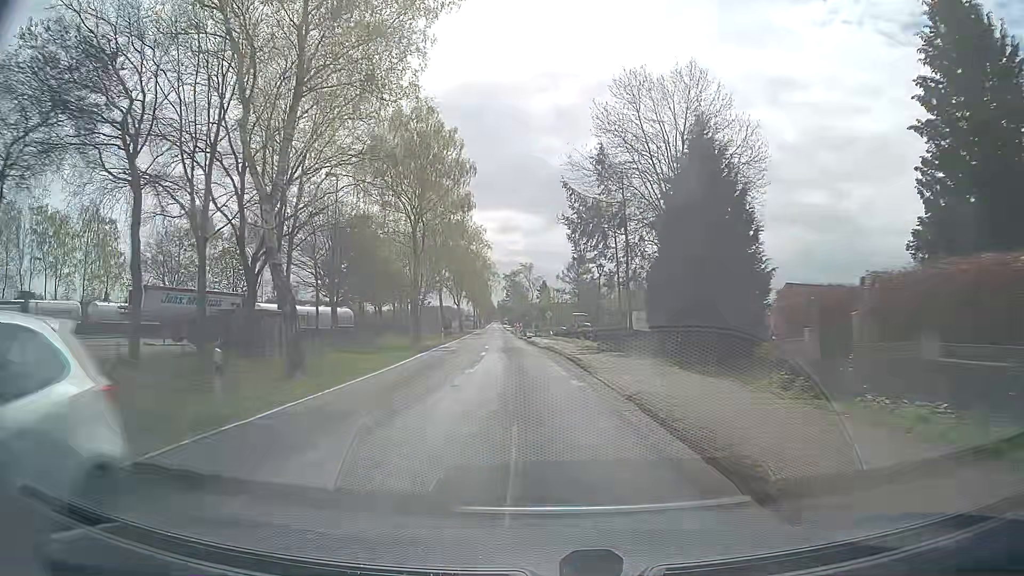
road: secondary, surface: asphalt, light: Day
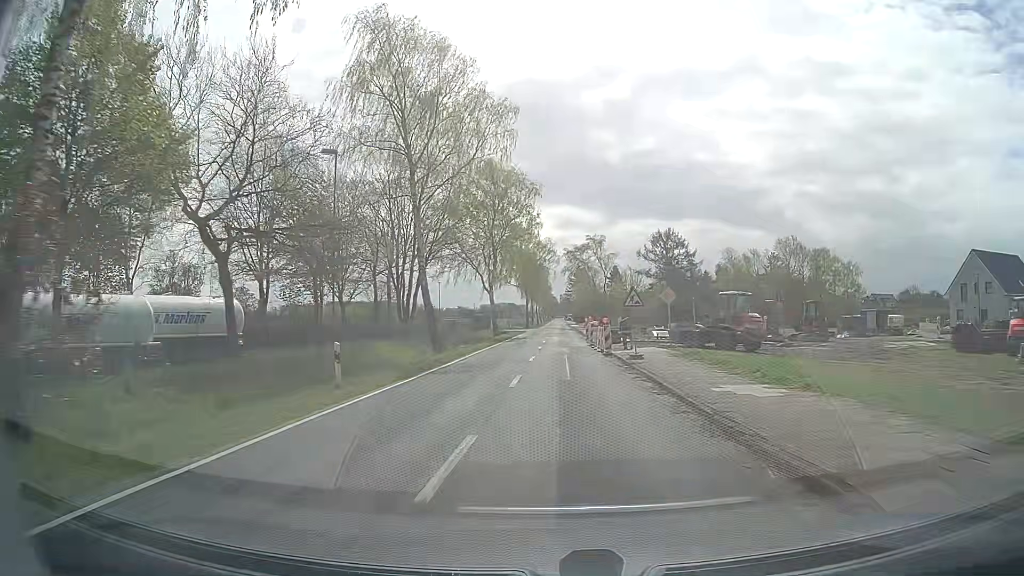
(-1.9, +40.5) m; -5°
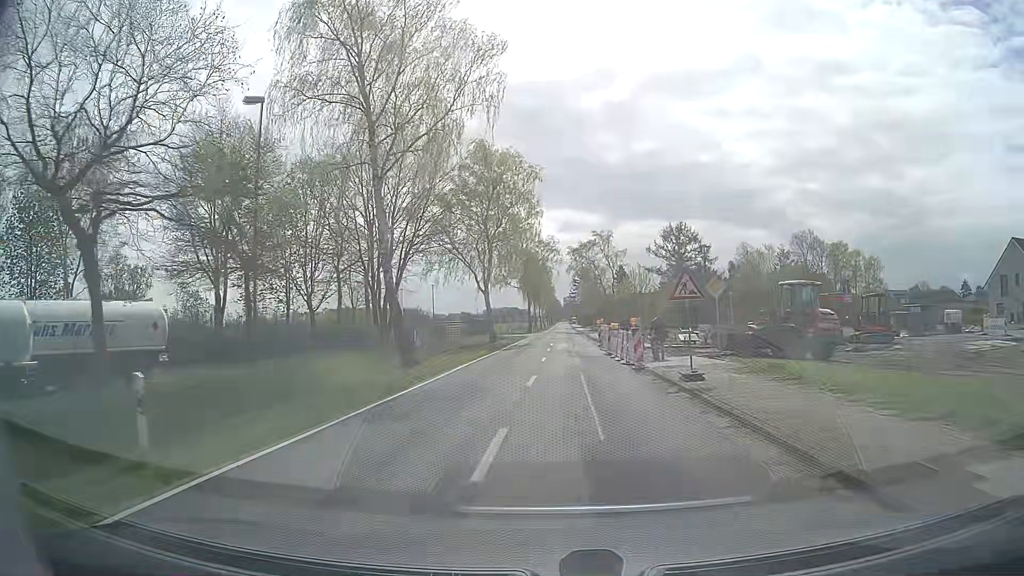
(0.0, +8.1) m; -1°
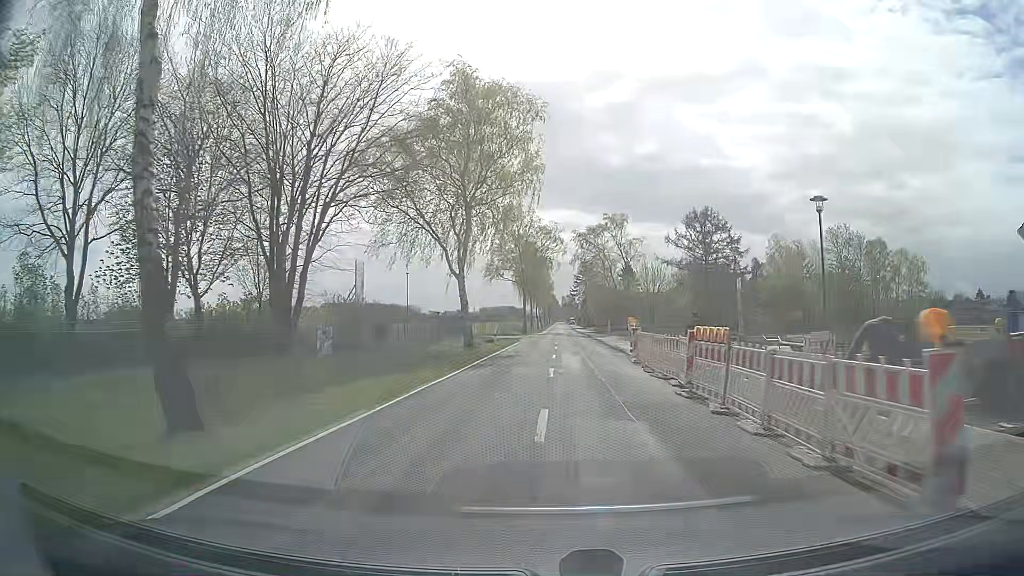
(0.0, +16.2) m; 0°
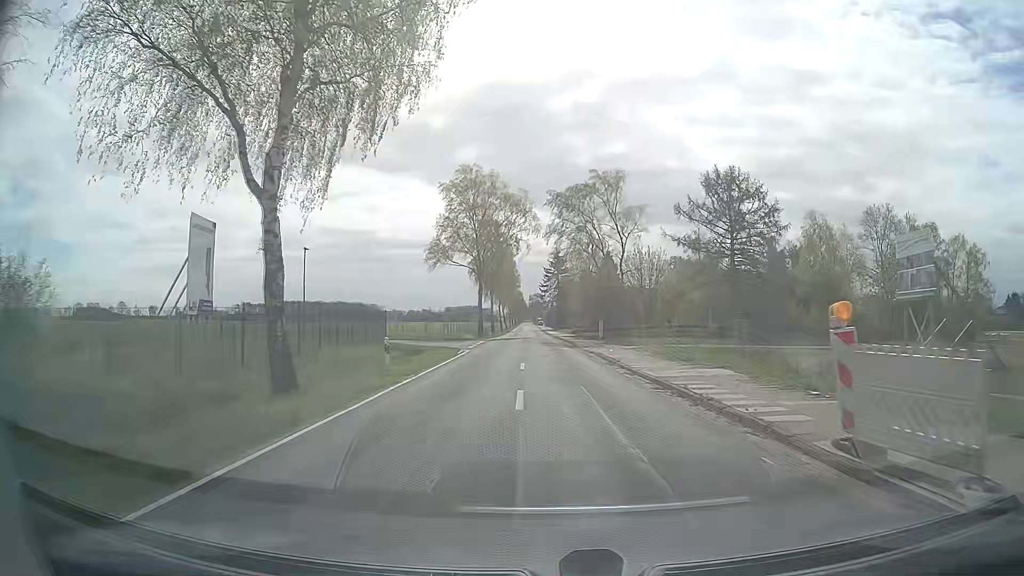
(+0.6, +24.2) m; +4°
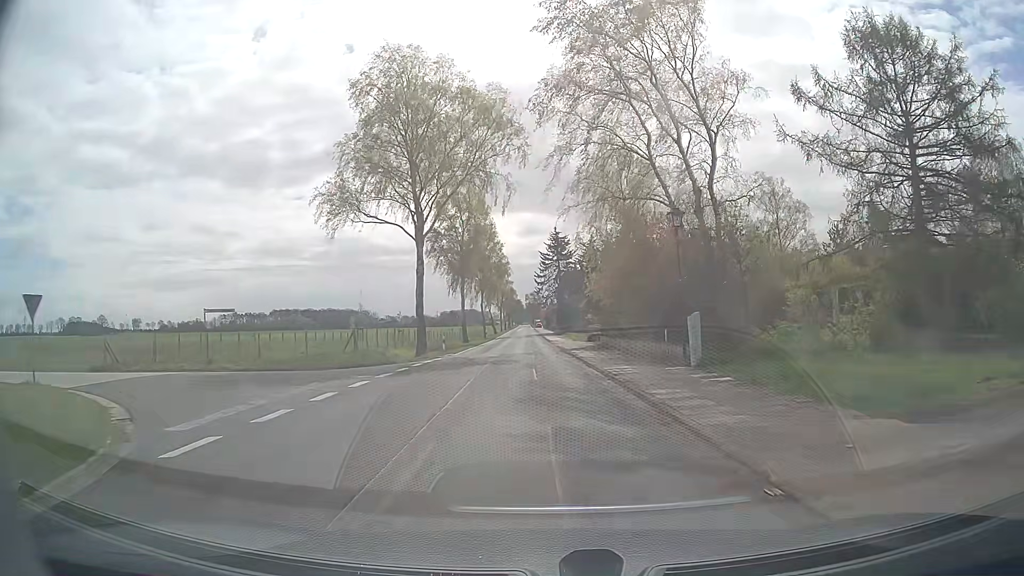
(+0.1, +33.0) m; 0°
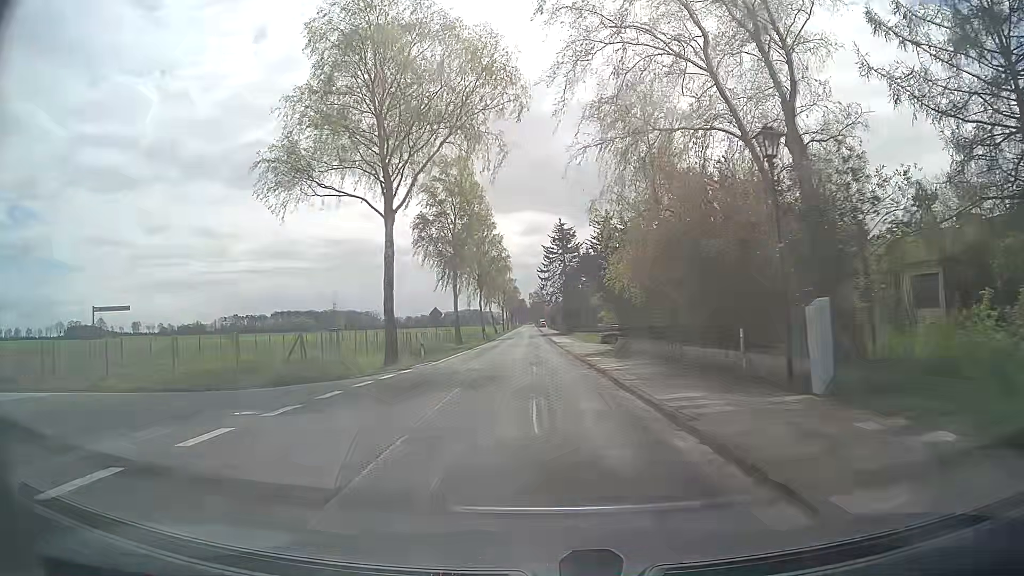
(0.0, +8.6) m; 0°
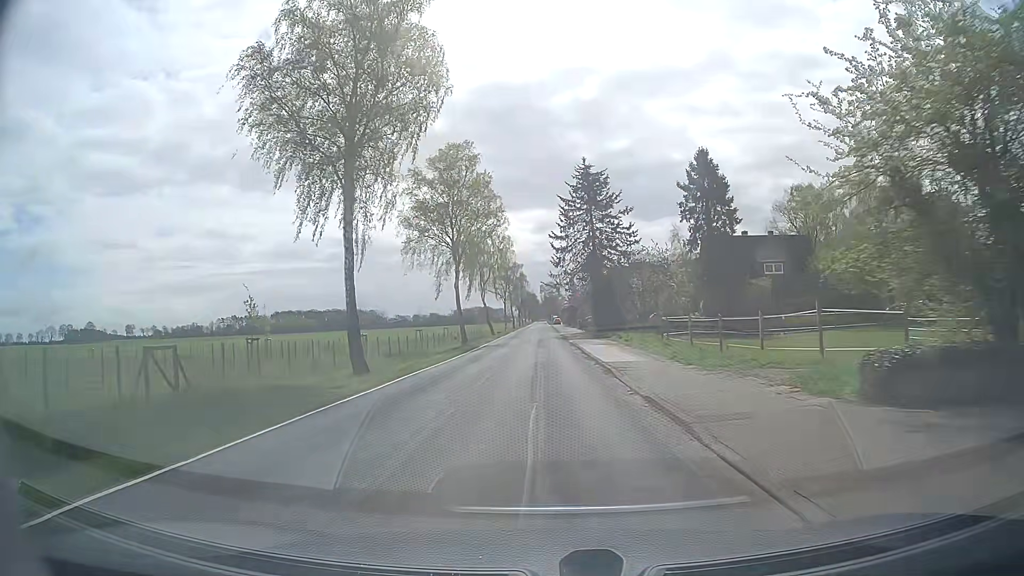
(-0.4, +35.0) m; -1°
(0, +10) (0, +20) (0, +30) (0, +40) (0, +50) (0, +60) (0, +70) (0, +80) (0, +90) (0, +100) m
